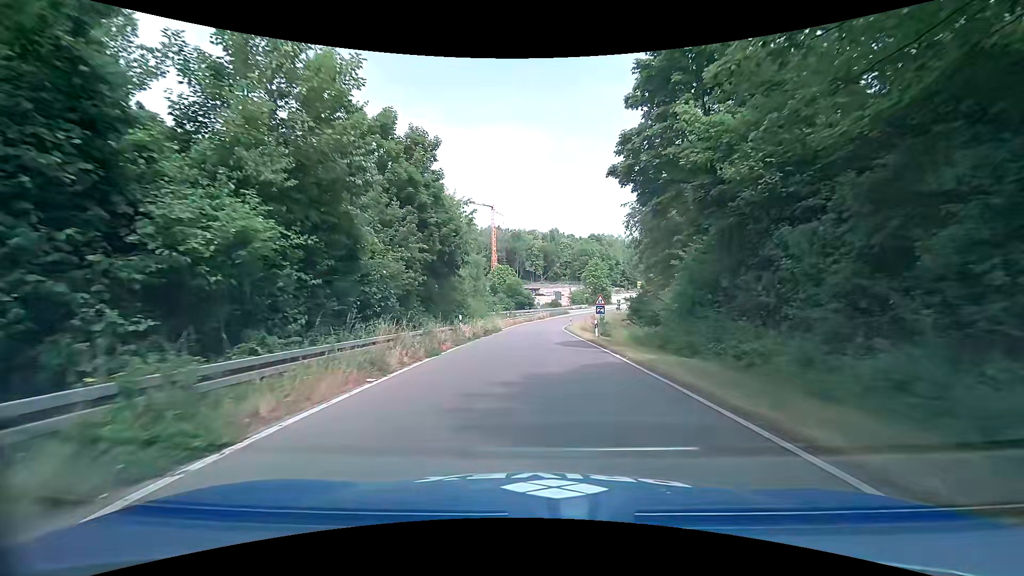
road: trunk_link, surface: asphalt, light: Day
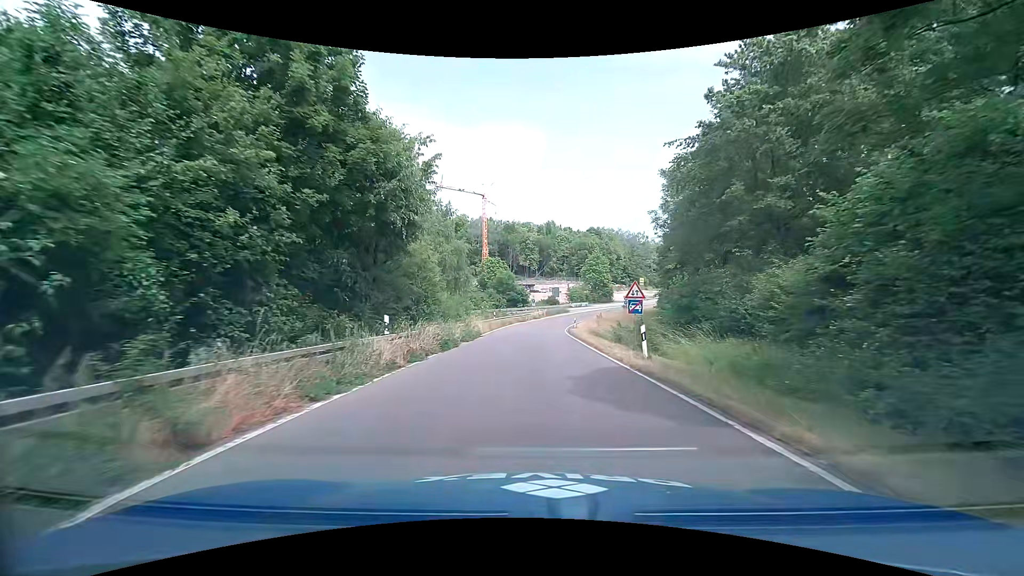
(0.0, +13.1) m; +1°
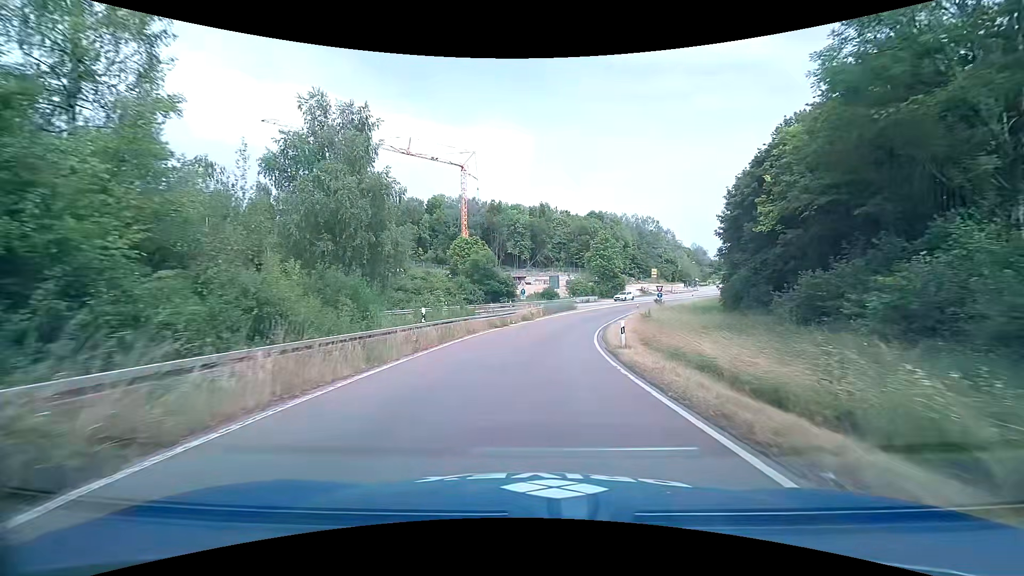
(+0.2, +27.7) m; +1°
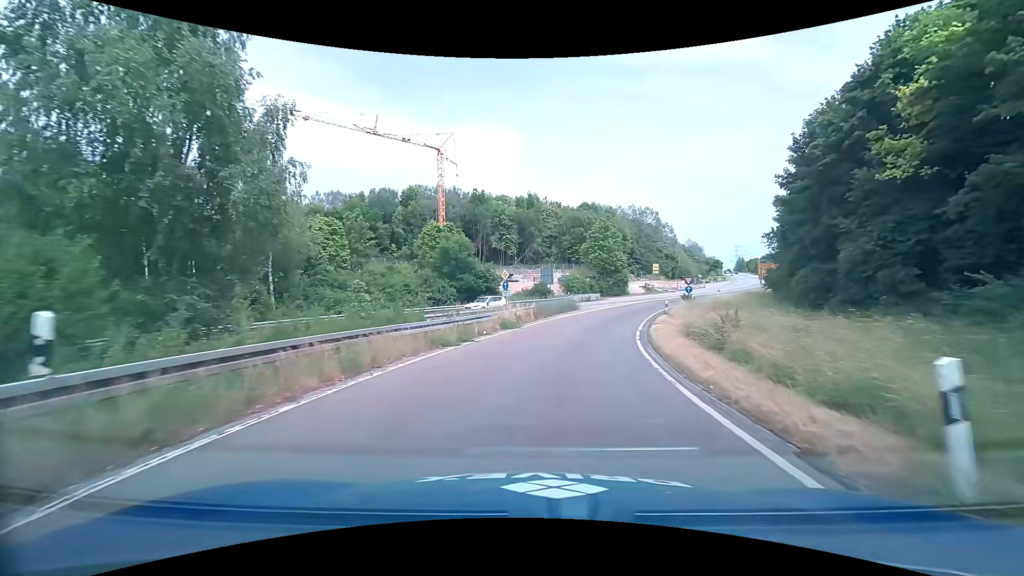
(+0.2, +14.6) m; +2°
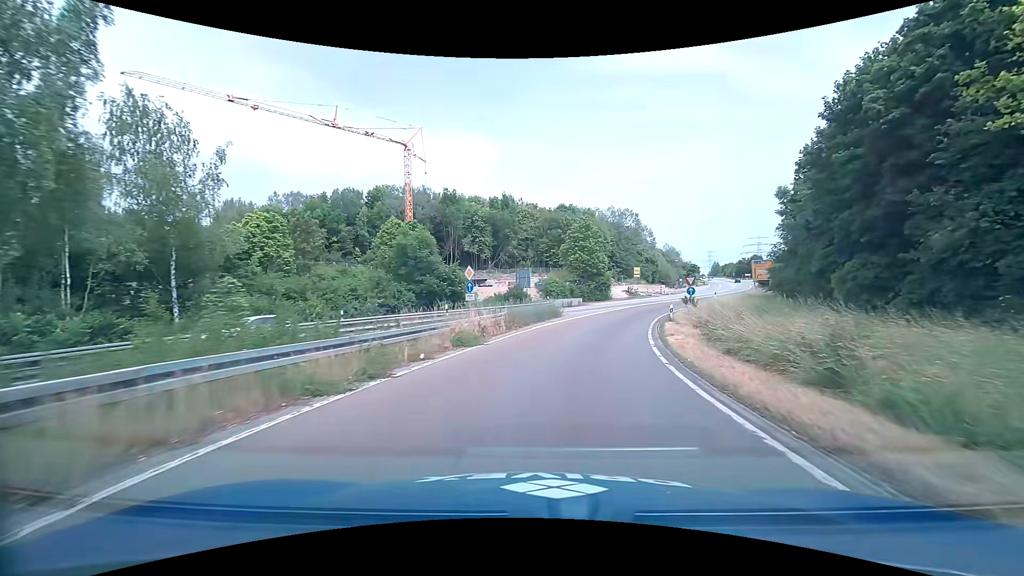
(+0.1, +7.4) m; +2°
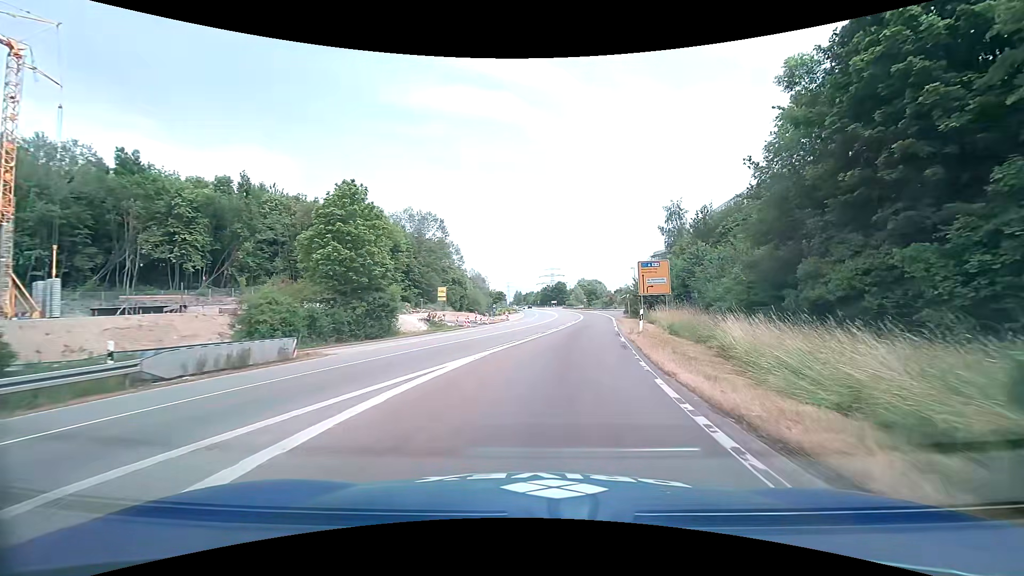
(+6.1, +35.0) m; +22°
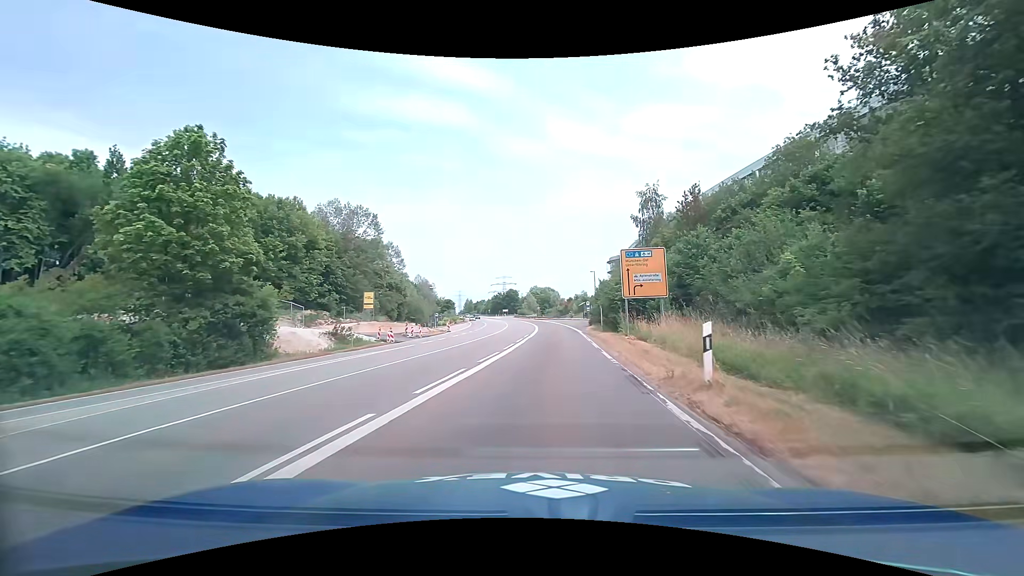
(+0.9, +12.7) m; +6°
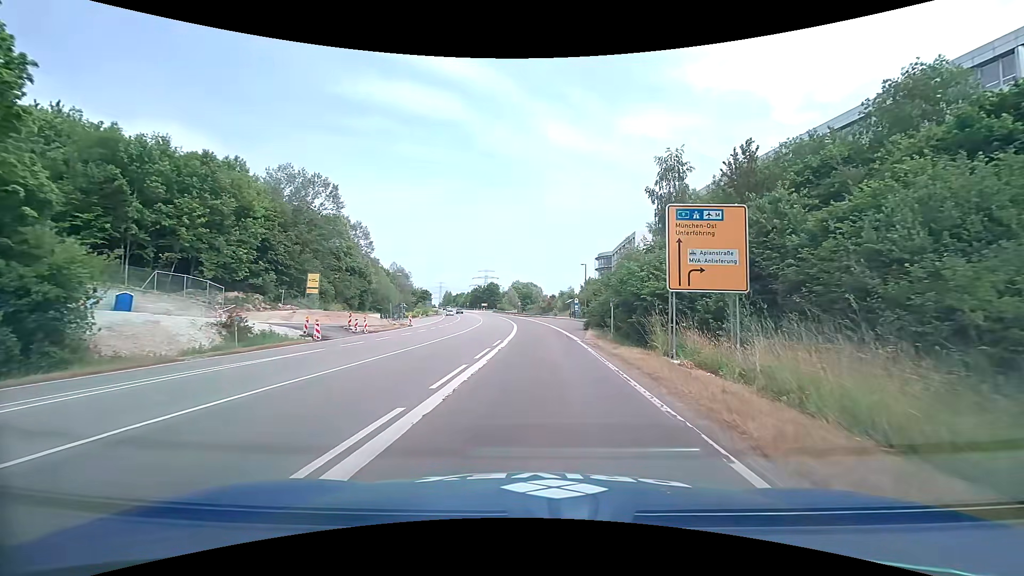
(+0.2, +11.6) m; +2°
(0, +10) (0, +20) (+1, +30) (0, +40) (0, +50) (0, +60) (-1, +70) (-2, +80) (-3, +90) (-5, +100) m
